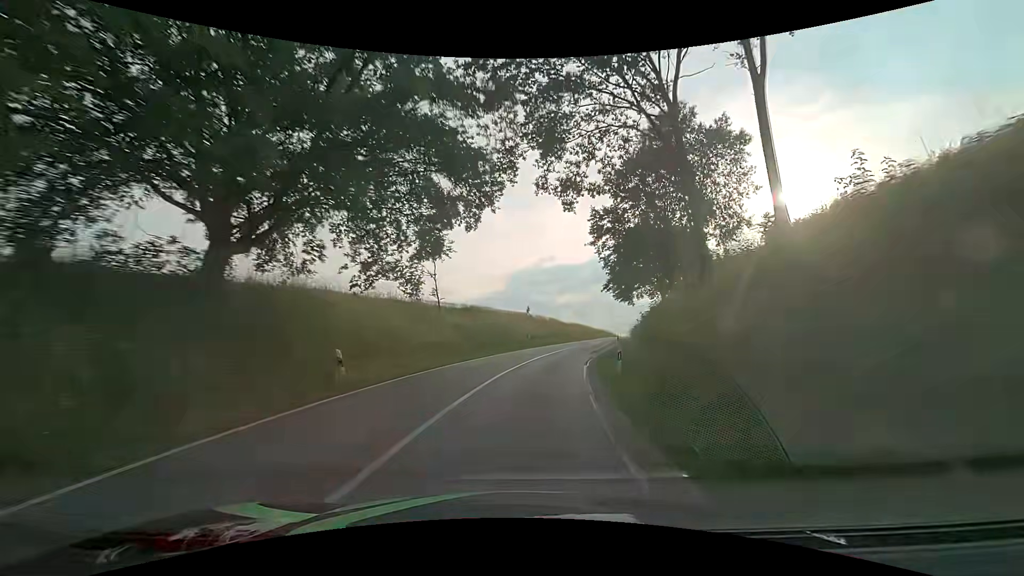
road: secondary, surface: asphalt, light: Day
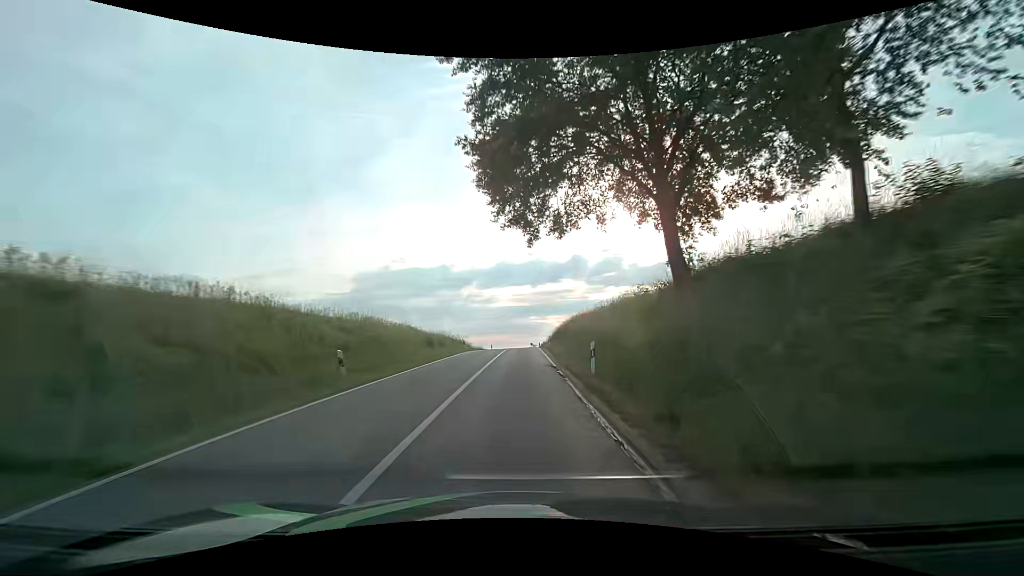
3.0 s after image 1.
(+9.1, +52.3) m; +17°
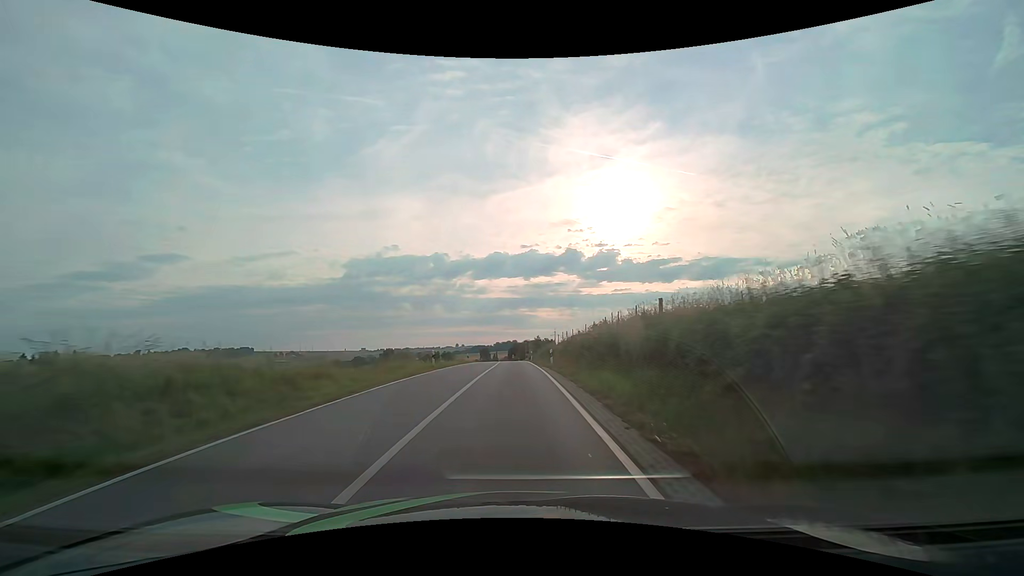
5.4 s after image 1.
(+0.7, +43.0) m; +1°
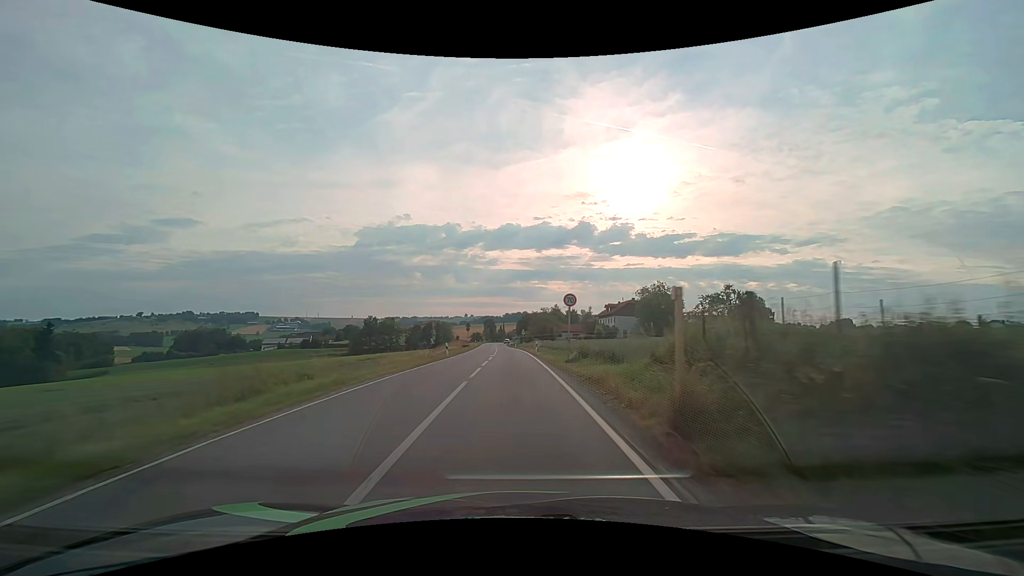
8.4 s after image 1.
(-0.6, +54.7) m; -1°
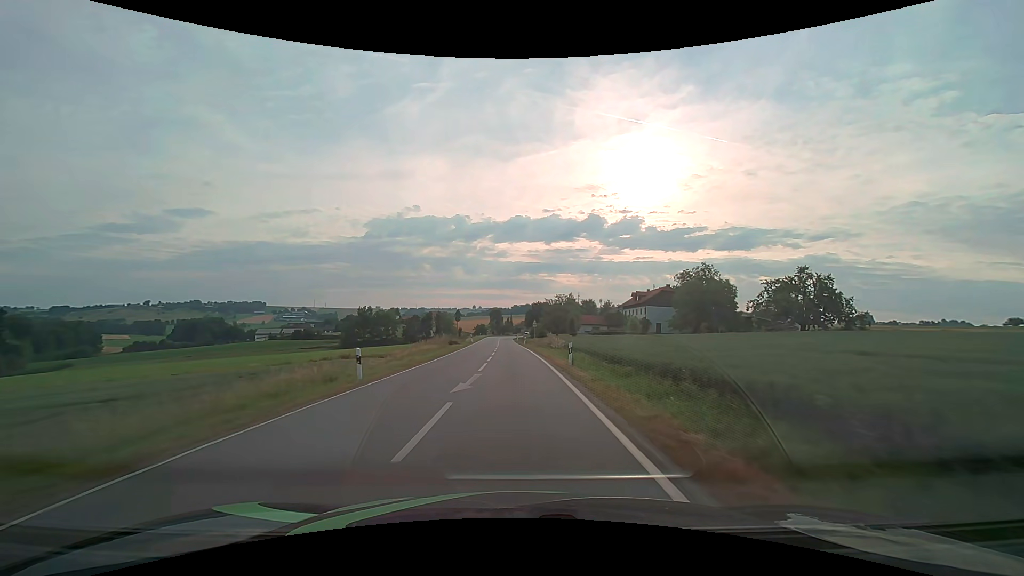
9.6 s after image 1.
(-0.2, +22.0) m; -1°
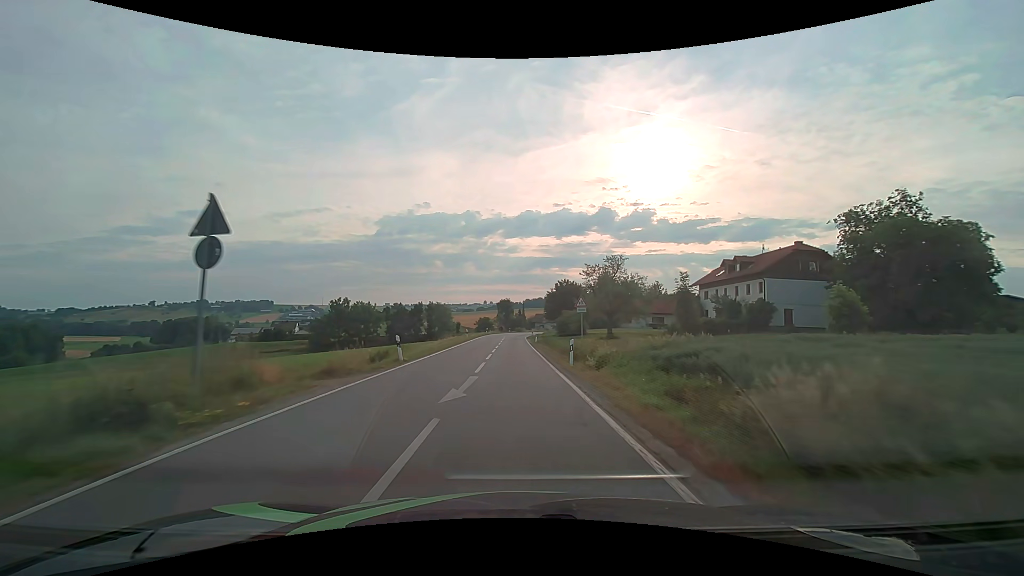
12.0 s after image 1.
(-0.6, +44.2) m; -1°
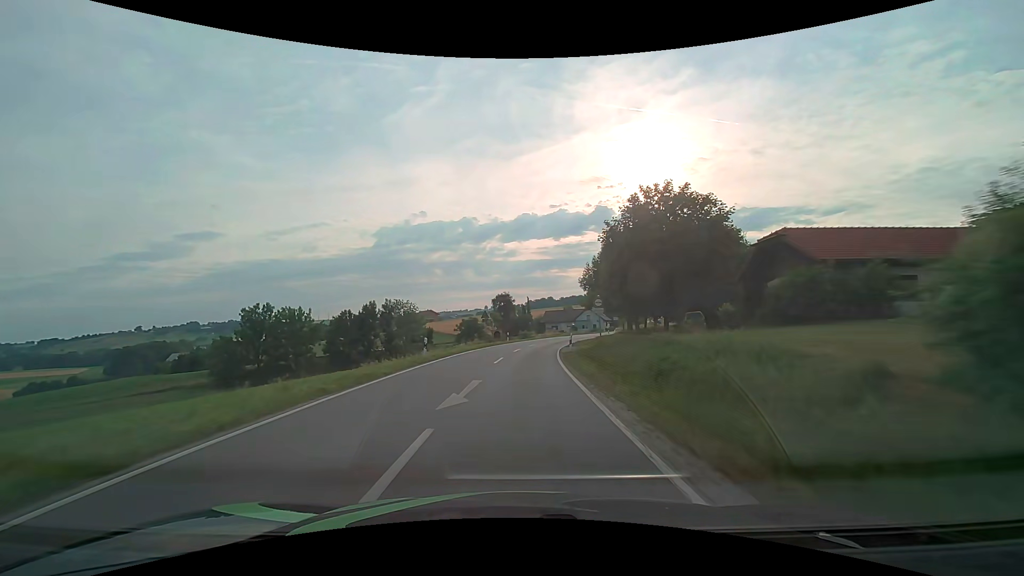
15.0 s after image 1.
(-0.4, +54.5) m; 0°
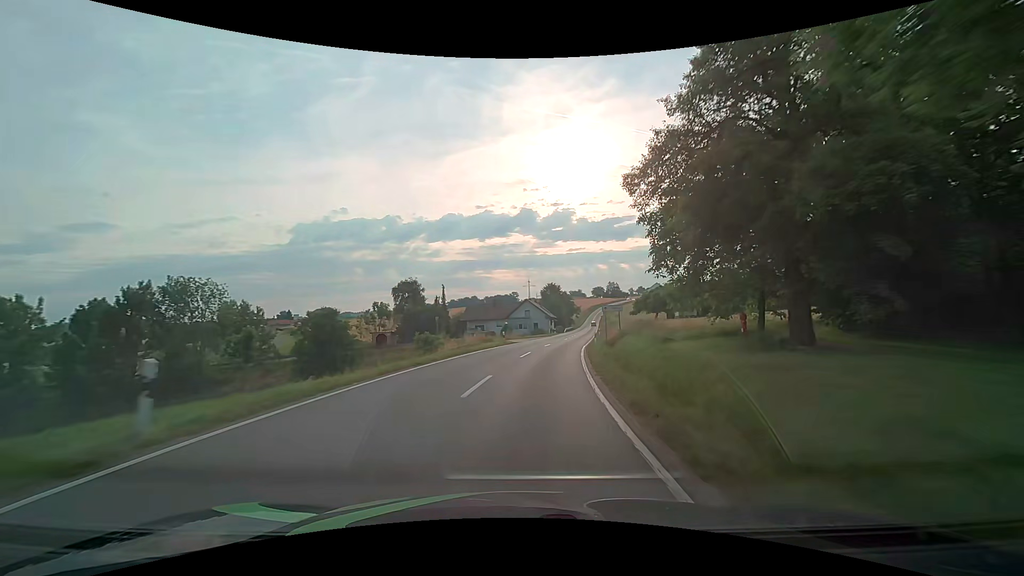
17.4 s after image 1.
(+2.4, +42.9) m; +8°
(0, +10) (+1, +20) (+2, +30) (+4, +40) (+6, +50) (+7, +59) (+9, +69) (+11, +79) (+13, +89) (+15, +99) m
